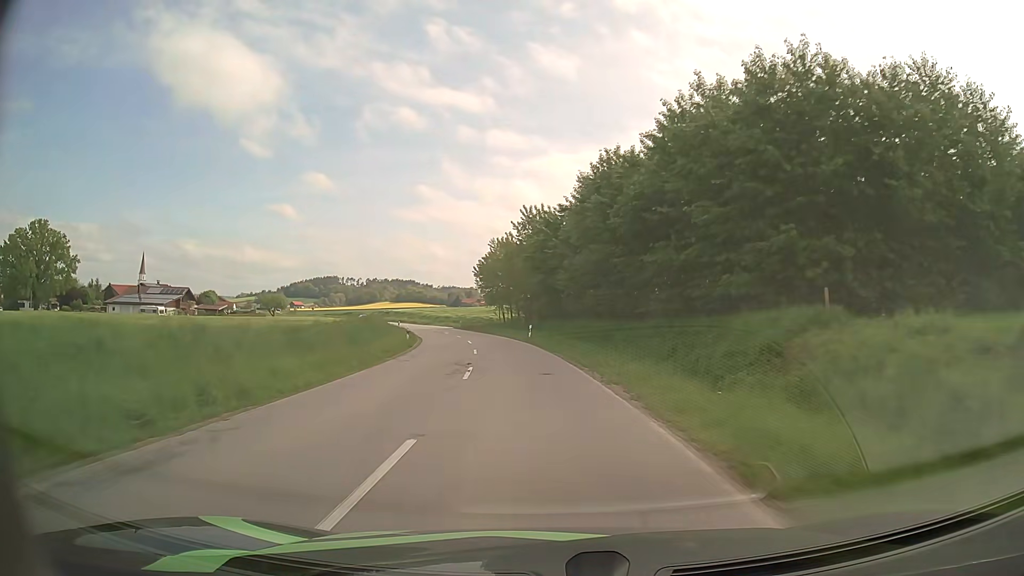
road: secondary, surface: asphalt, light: Day
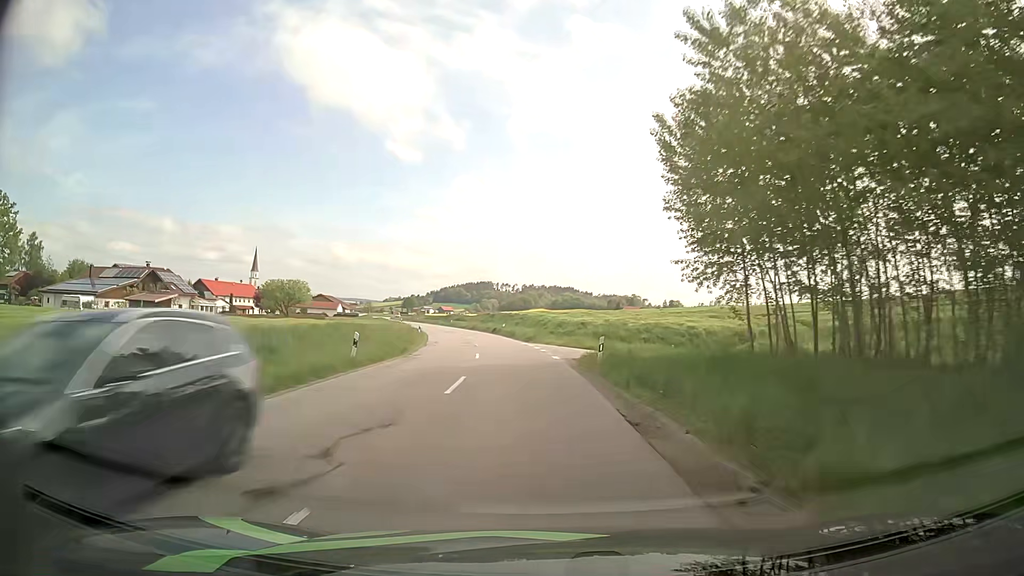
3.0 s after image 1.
(-7.5, +62.8) m; -13°
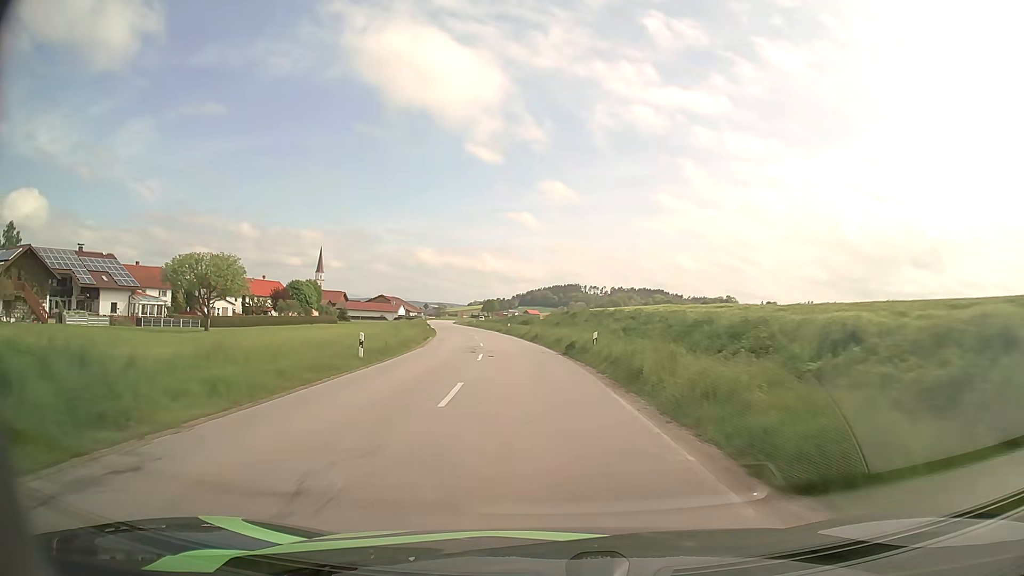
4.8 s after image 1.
(-2.8, +38.7) m; -8°
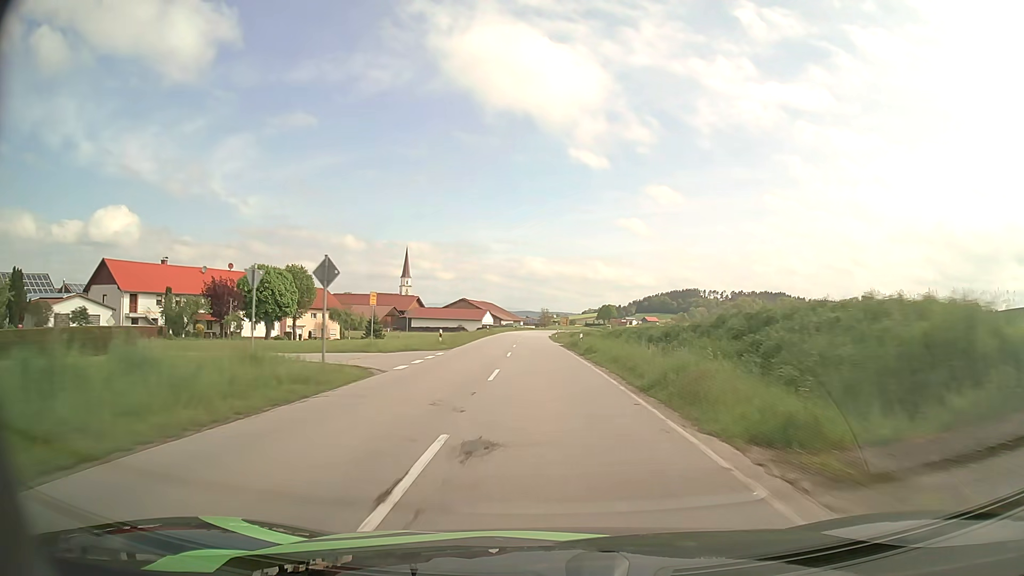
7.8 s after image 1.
(-6.8, +66.0) m; -10°
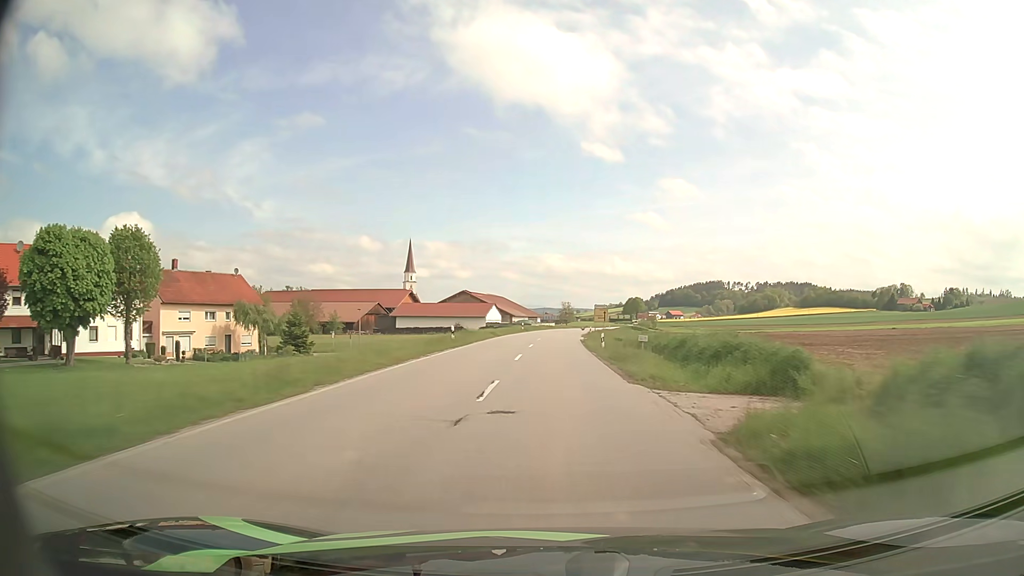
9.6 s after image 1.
(-0.9, +41.2) m; -2°
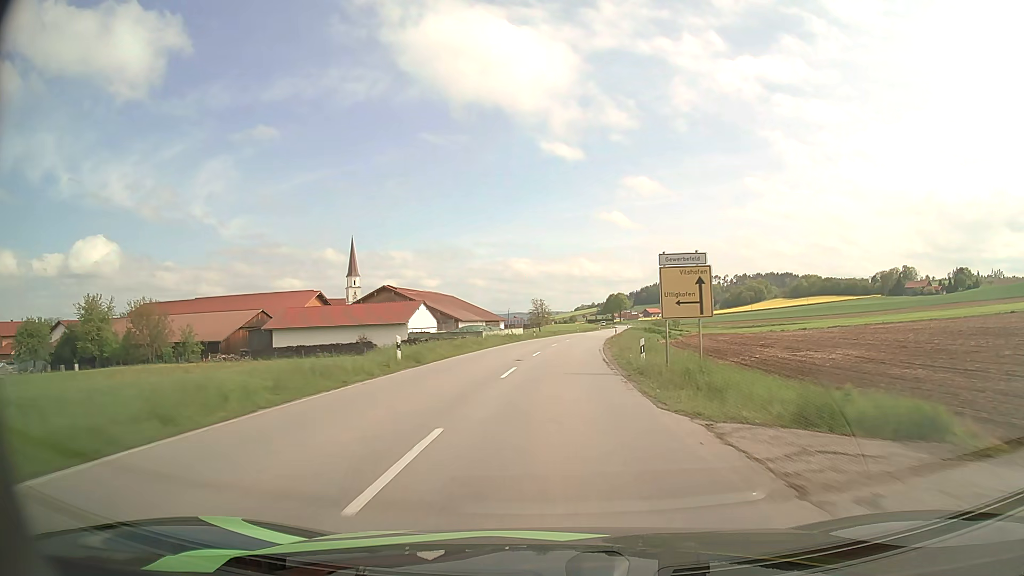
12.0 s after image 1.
(+0.8, +54.8) m; +2°
